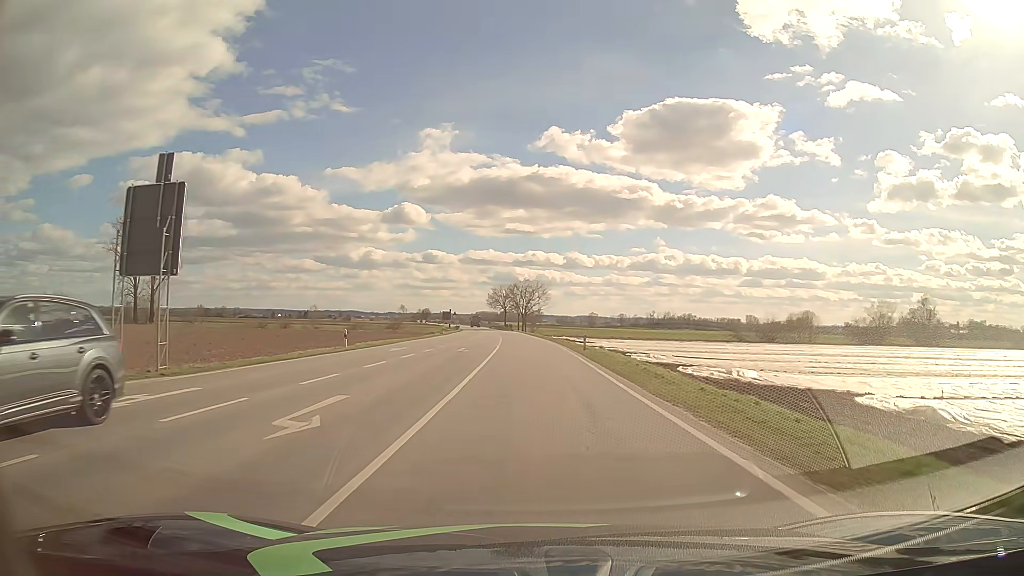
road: primary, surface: asphalt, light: Day
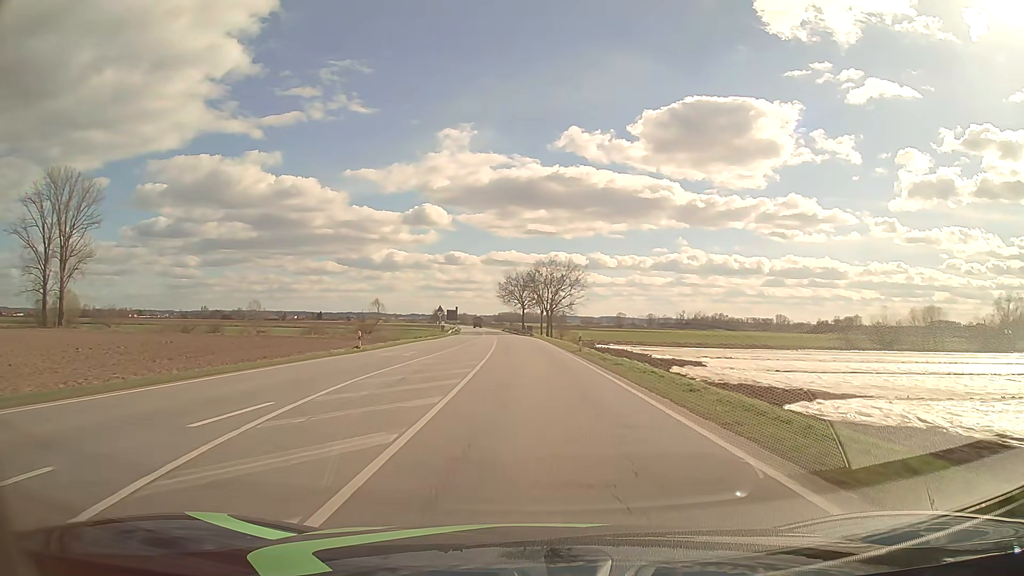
(-0.8, +48.9) m; -2°
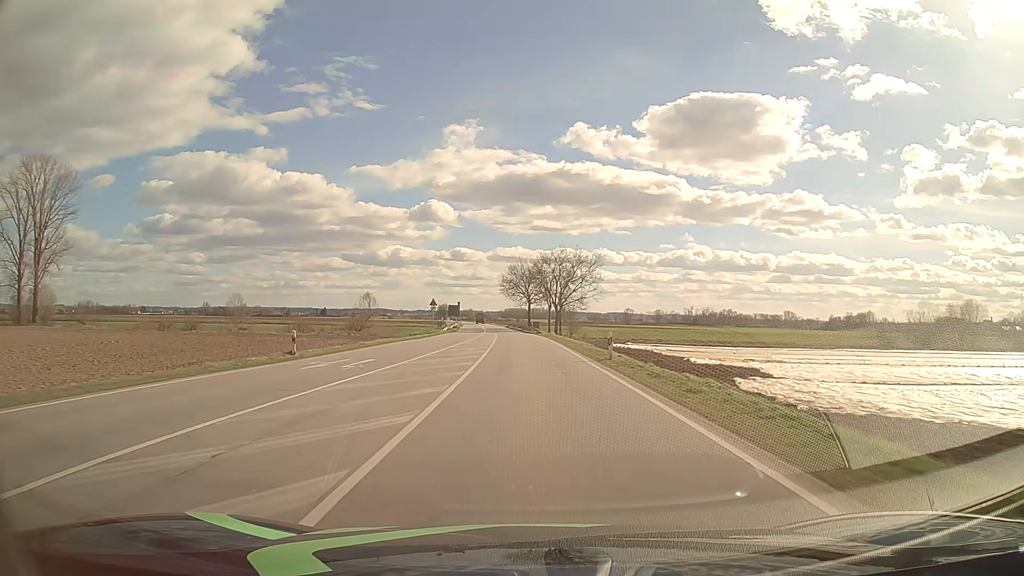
(-0.1, +10.8) m; -1°
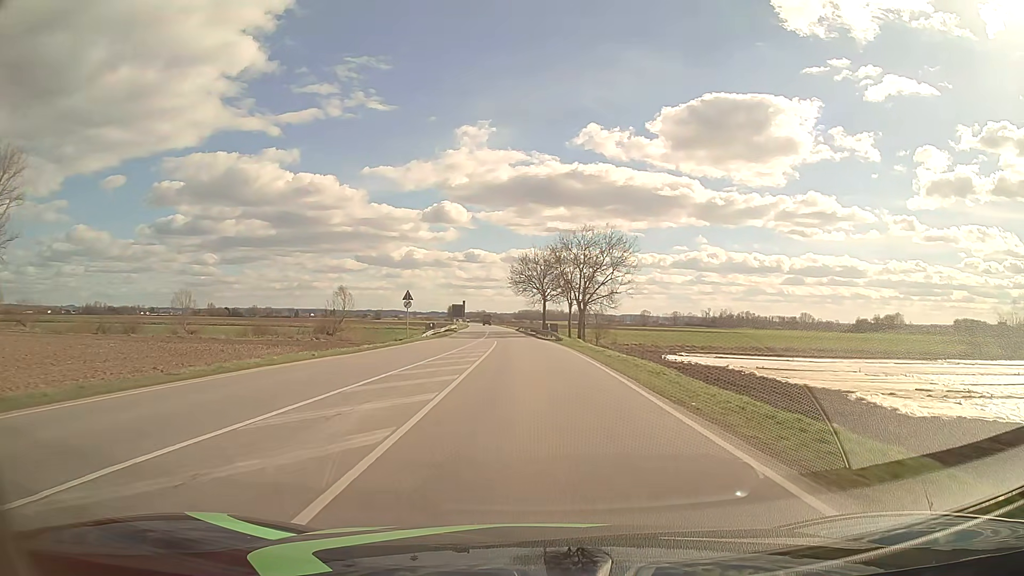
(-0.3, +21.9) m; -1°
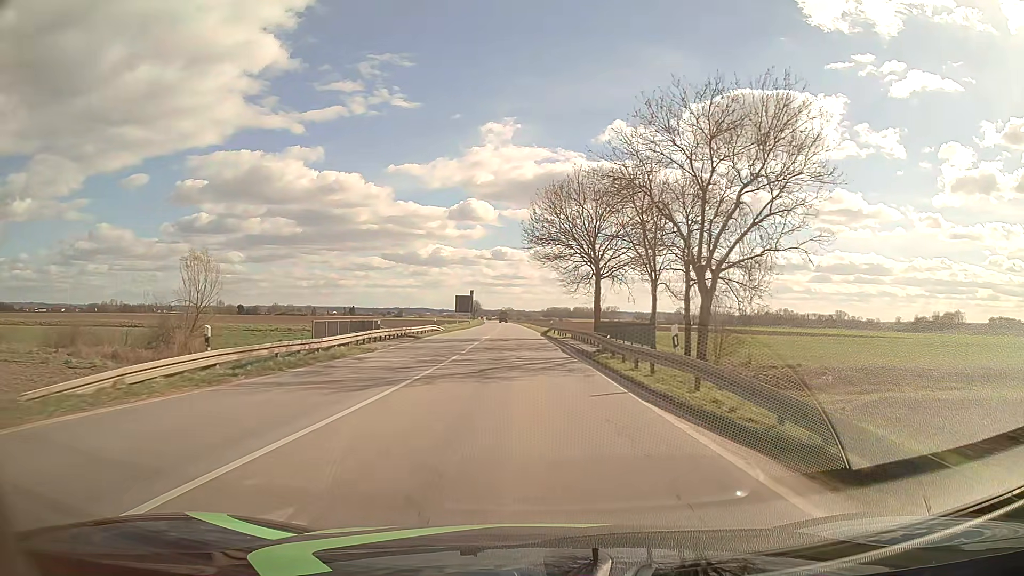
(-0.9, +44.3) m; -3°
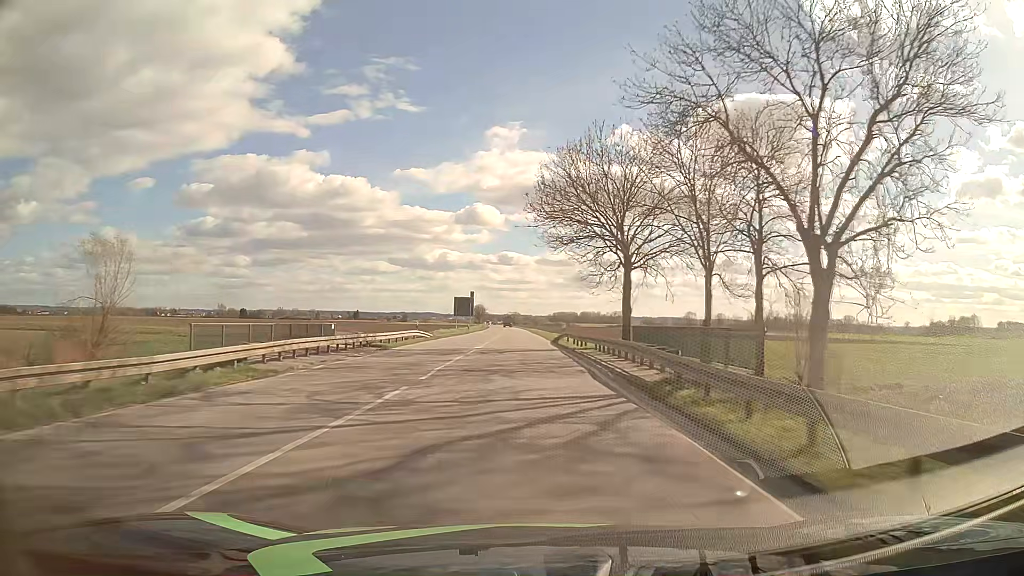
(-0.1, +11.6) m; -1°
(0, +10) (0, +20) (0, +30) (0, +40) (-1, +50) (-1, +60) (-1, +70) (-2, +80) (-2, +90) (-2, +100) m
